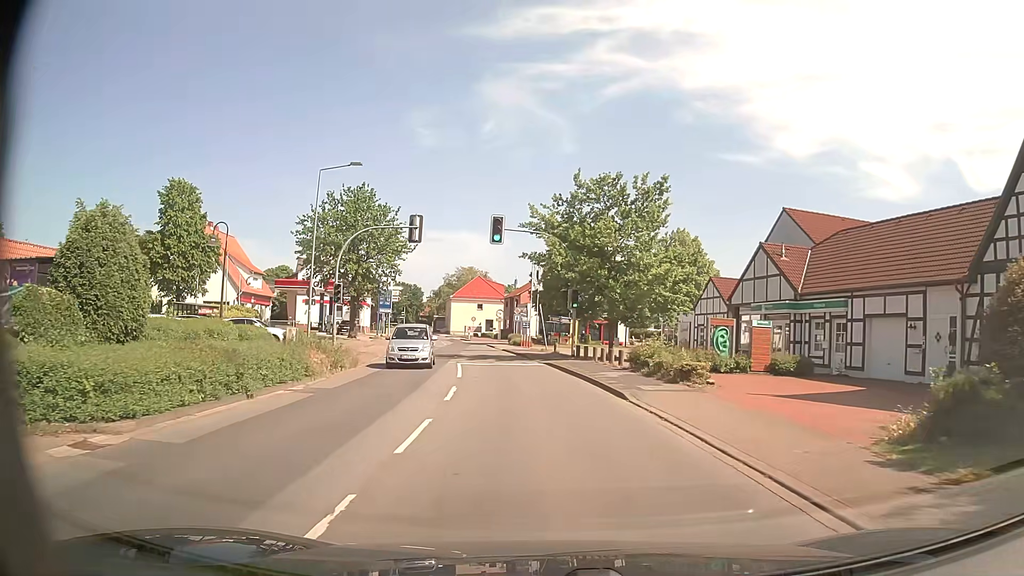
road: secondary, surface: asphalt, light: Day
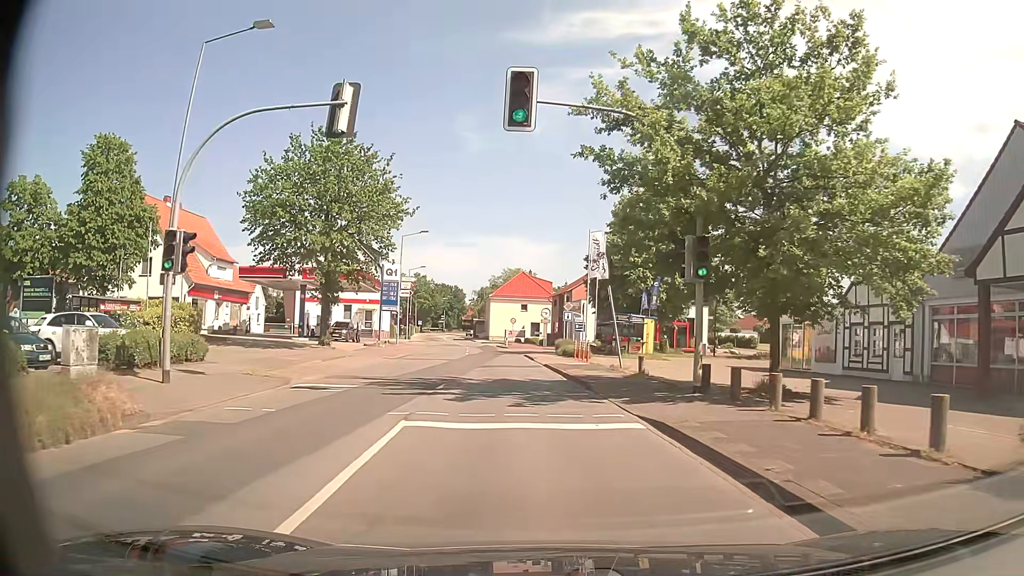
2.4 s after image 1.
(-0.7, +18.4) m; -5°
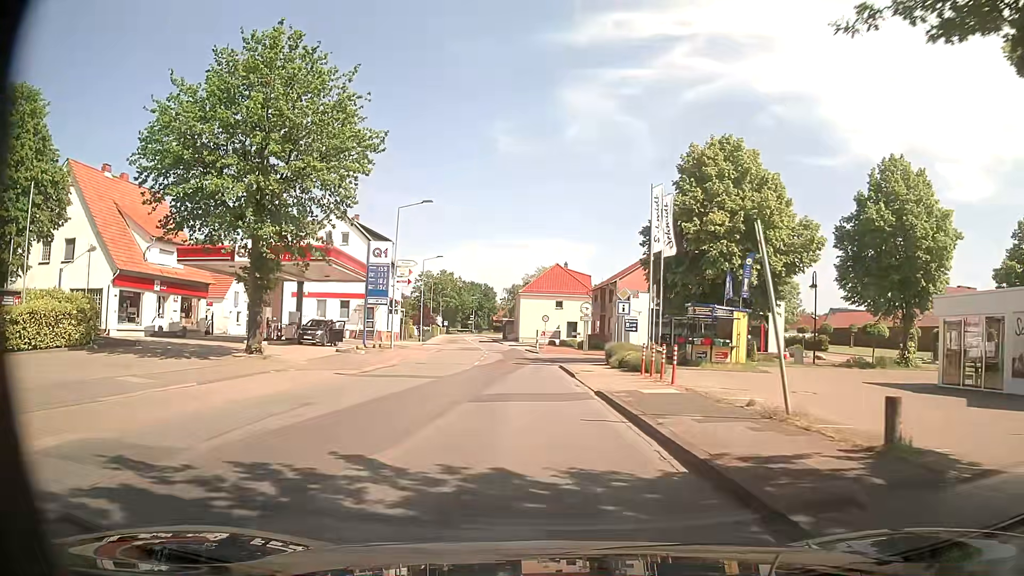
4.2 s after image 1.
(-0.3, +13.8) m; -2°
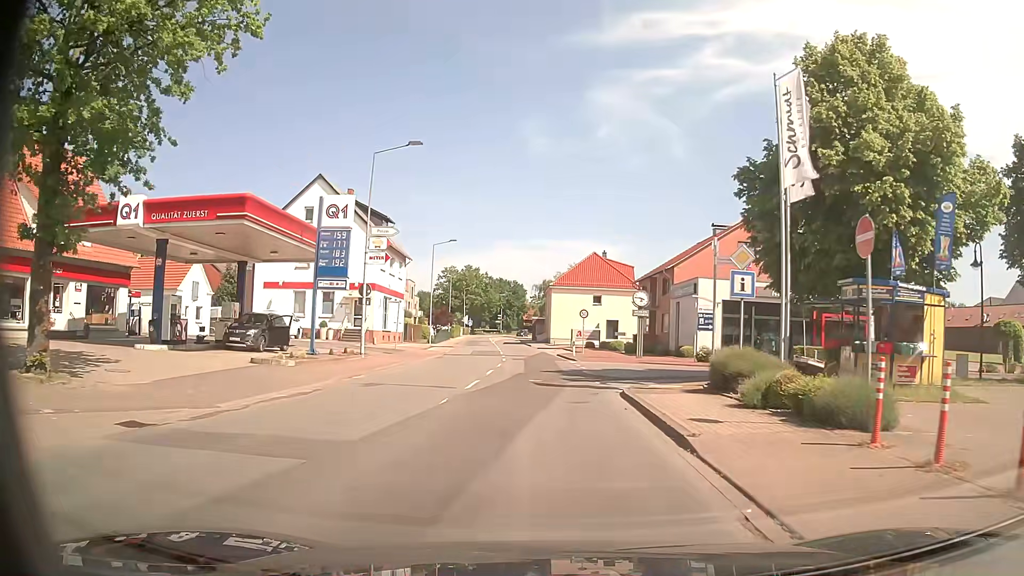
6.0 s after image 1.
(-0.5, +13.9) m; -3°
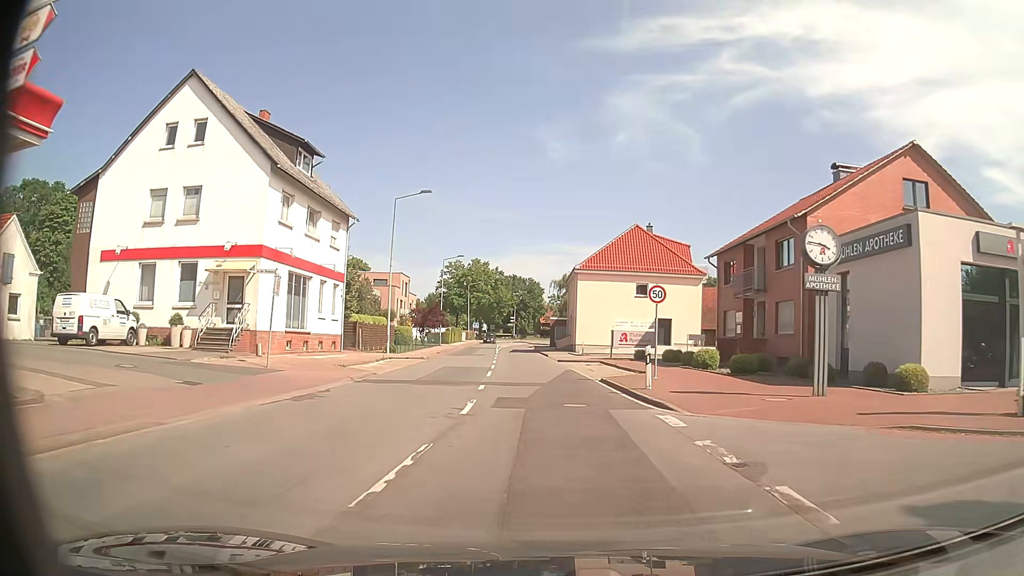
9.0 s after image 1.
(-0.4, +23.7) m; -2°
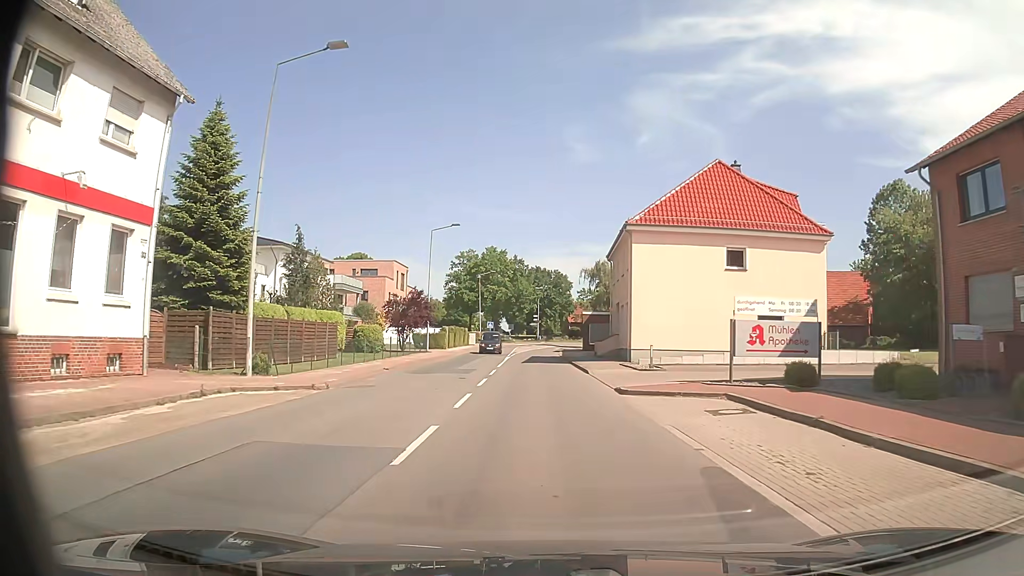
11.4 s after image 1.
(-0.3, +22.5) m; -2°
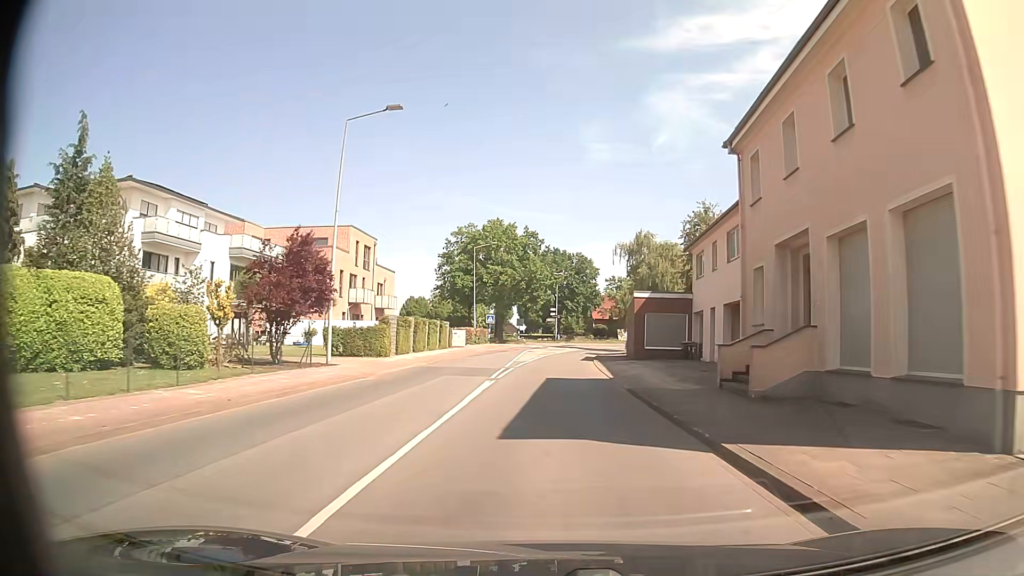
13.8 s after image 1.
(-0.6, +27.8) m; -2°
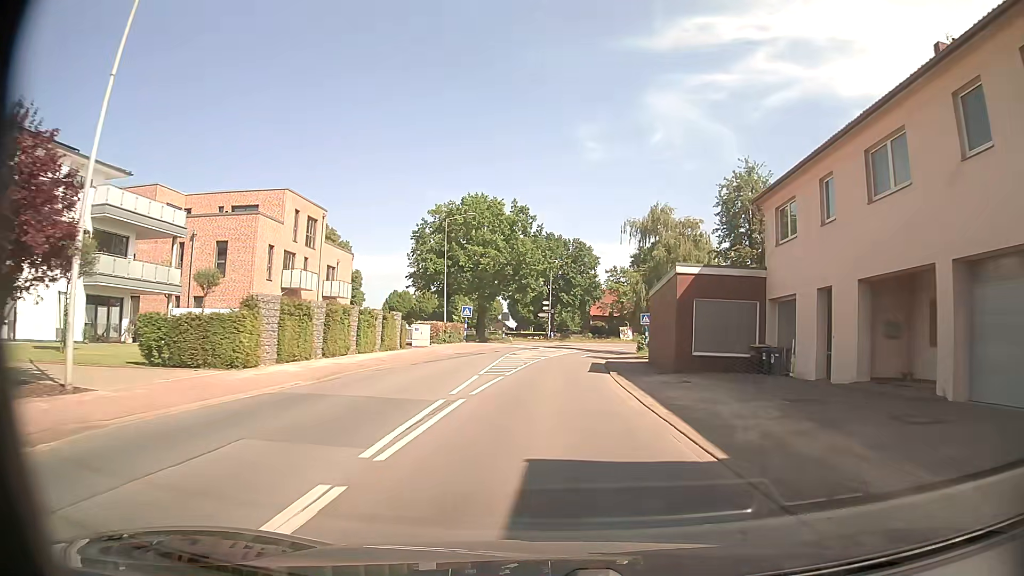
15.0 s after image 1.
(+0.1, +14.8) m; 0°
(0, +10) (0, +20) (+1, +30) (+2, +40) (+3, +50) (+5, +60) (+8, +69) (+12, +78) (+17, +87) (+22, +95) m
